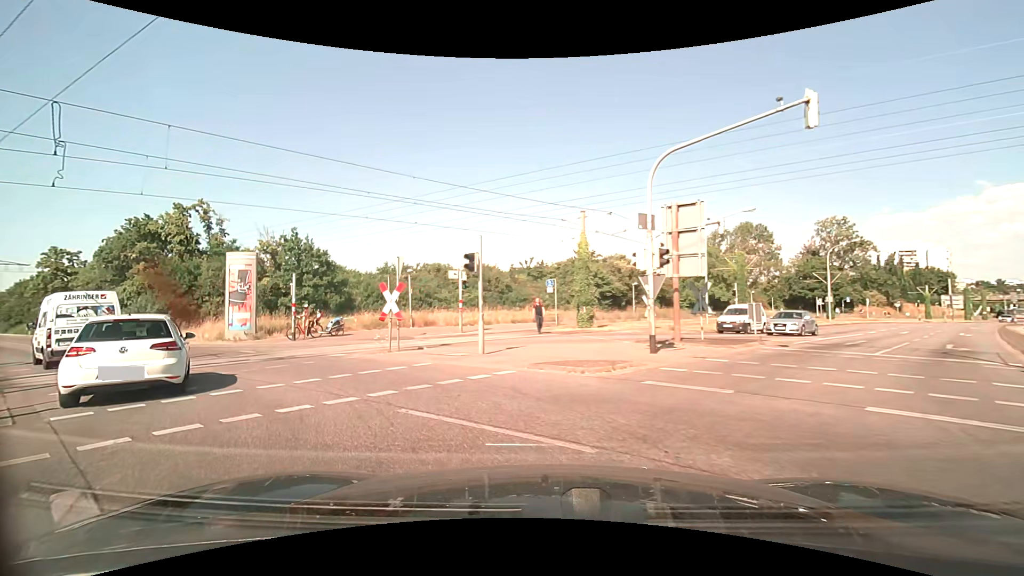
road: primary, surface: asphalt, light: Day
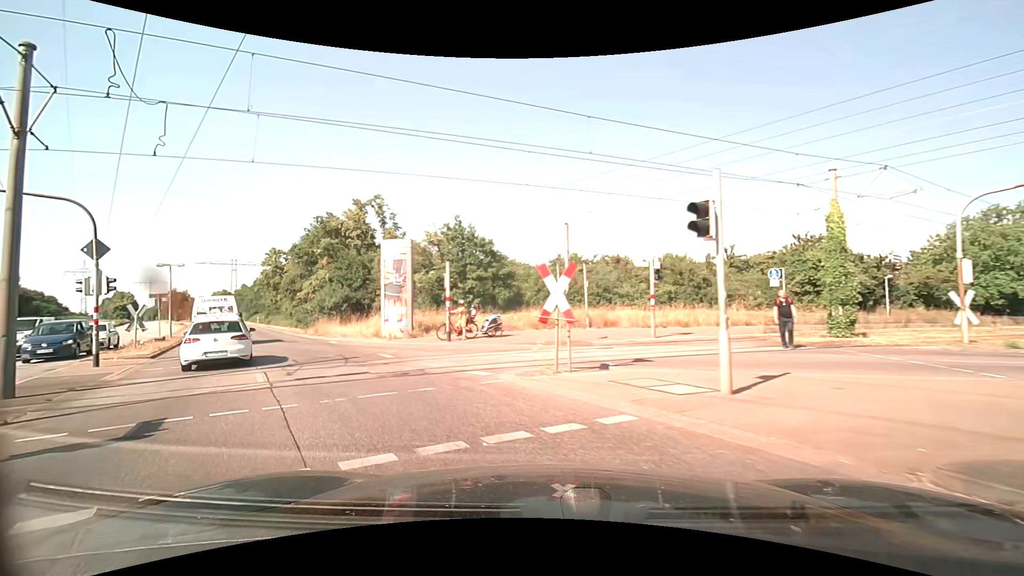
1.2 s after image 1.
(-1.1, +6.1) m; -20°
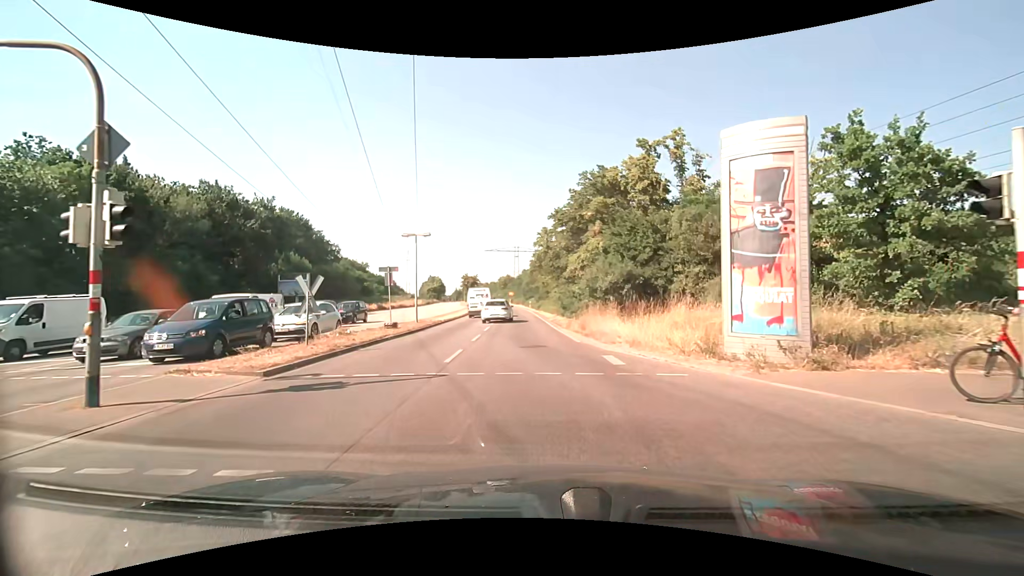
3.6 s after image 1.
(-4.8, +13.2) m; -32°
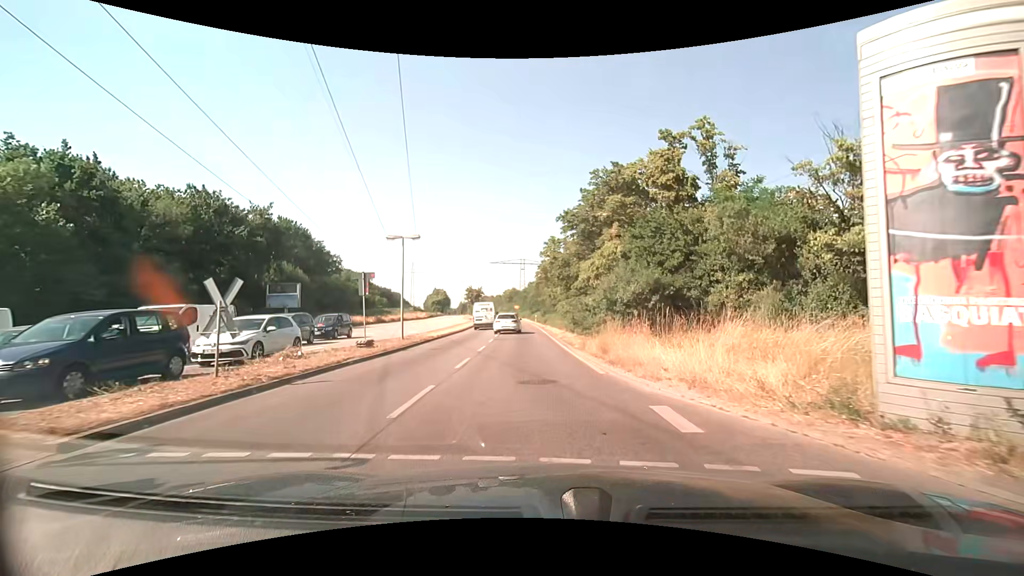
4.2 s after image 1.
(0.0, +4.4) m; +1°
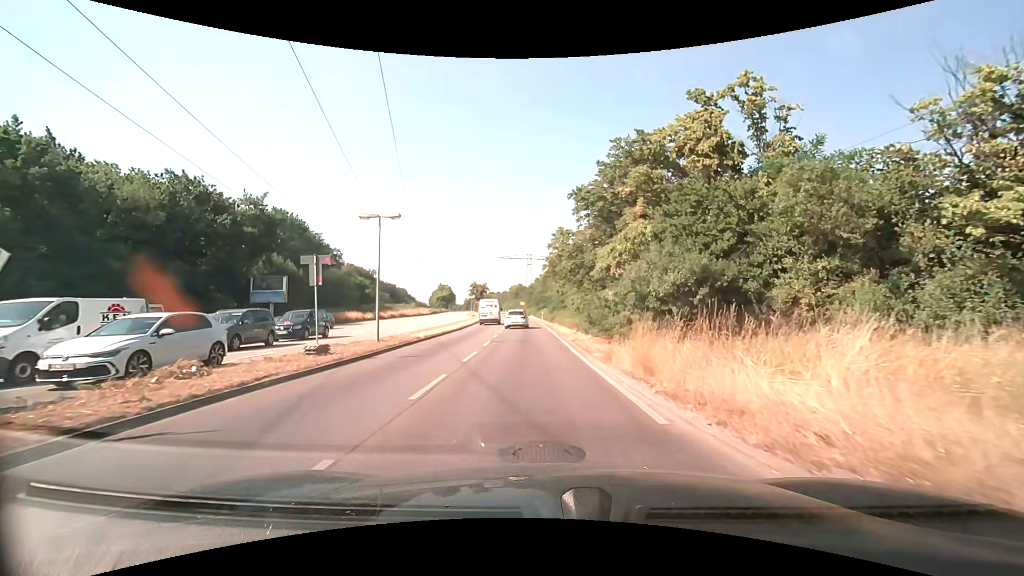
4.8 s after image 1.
(-0.1, +4.9) m; -1°
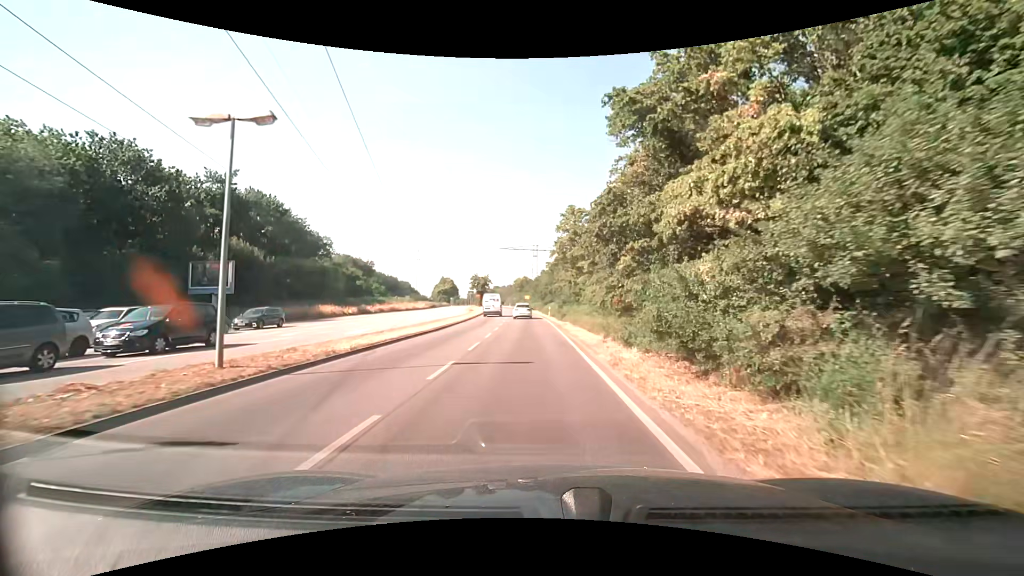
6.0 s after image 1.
(-0.1, +10.6) m; 0°
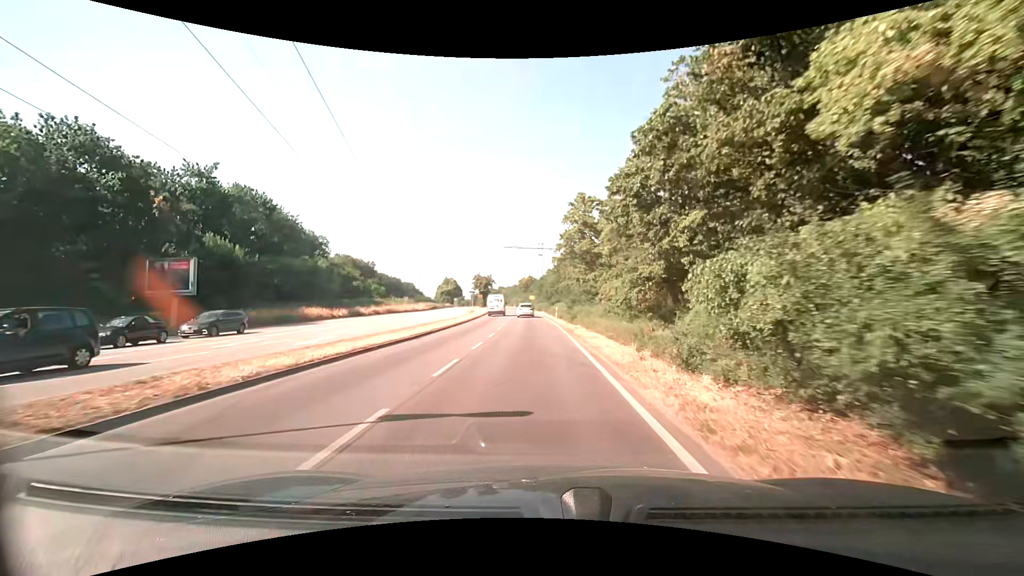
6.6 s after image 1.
(0.0, +5.7) m; -1°
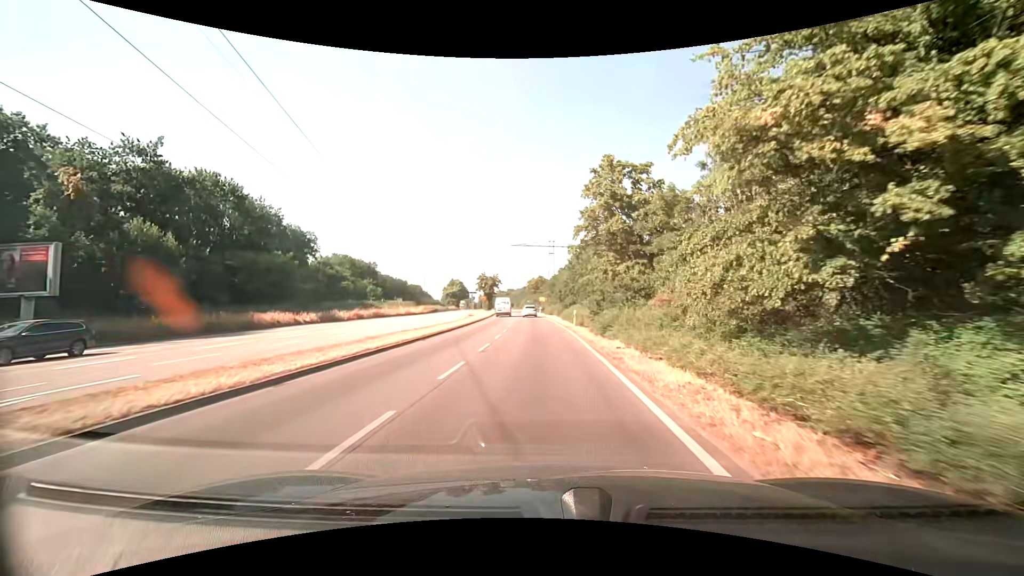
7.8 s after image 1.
(-0.2, +12.2) m; -1°
(0, +10) (0, +20) (0, +30) (0, +40) (-1, +50) (-1, +60) (-2, +70) (-2, +80) (-3, +90) (-4, +100) m
